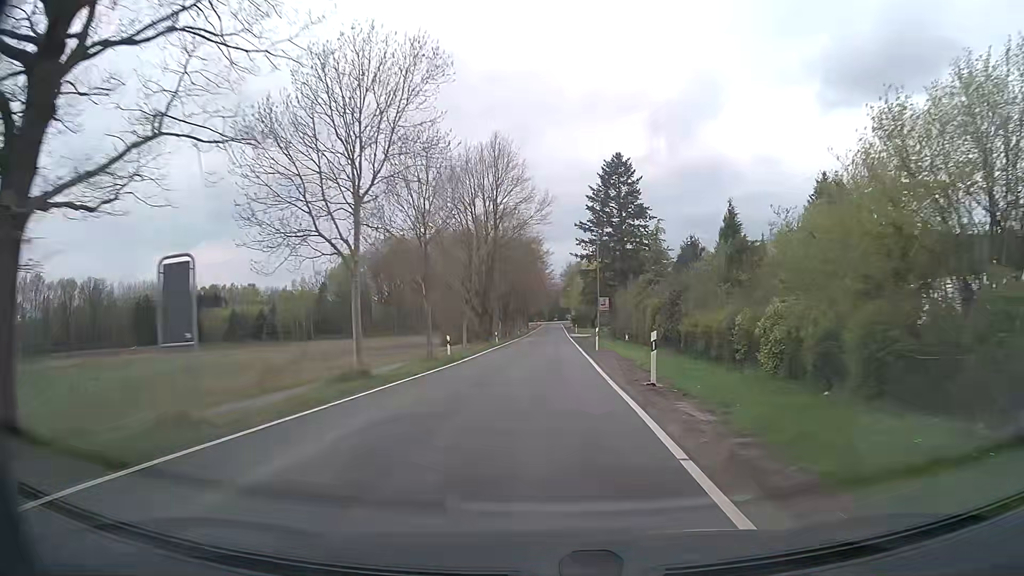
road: tertiary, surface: asphalt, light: Day
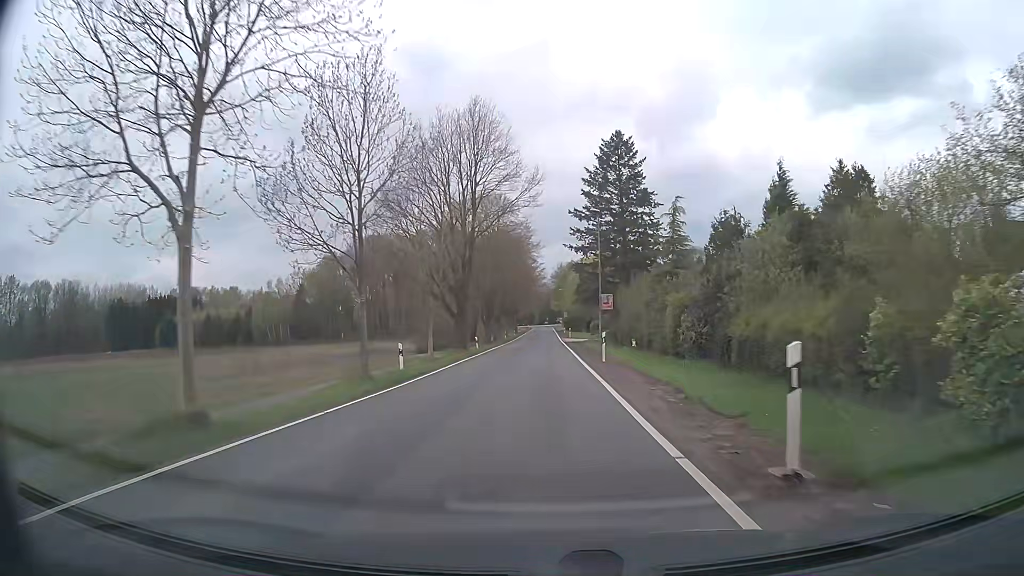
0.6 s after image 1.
(+0.1, +9.6) m; 0°
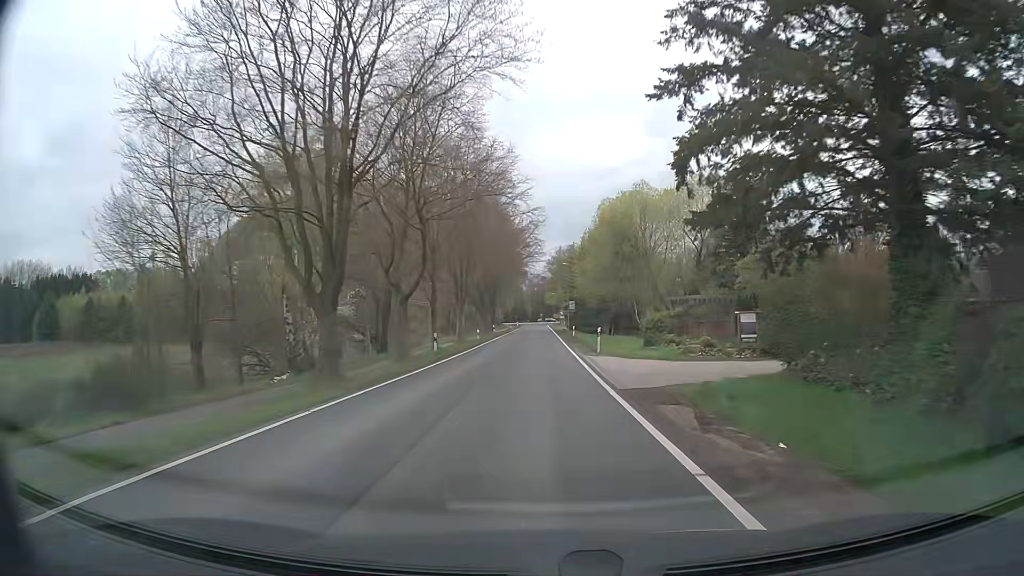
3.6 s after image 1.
(+0.5, +49.2) m; +1°
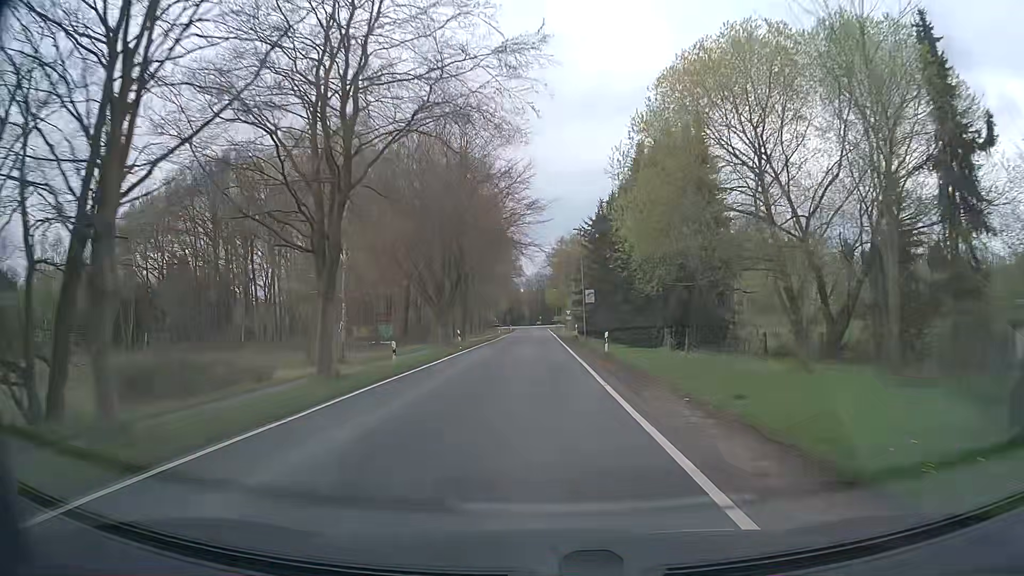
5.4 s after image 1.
(0.0, +30.1) m; +1°
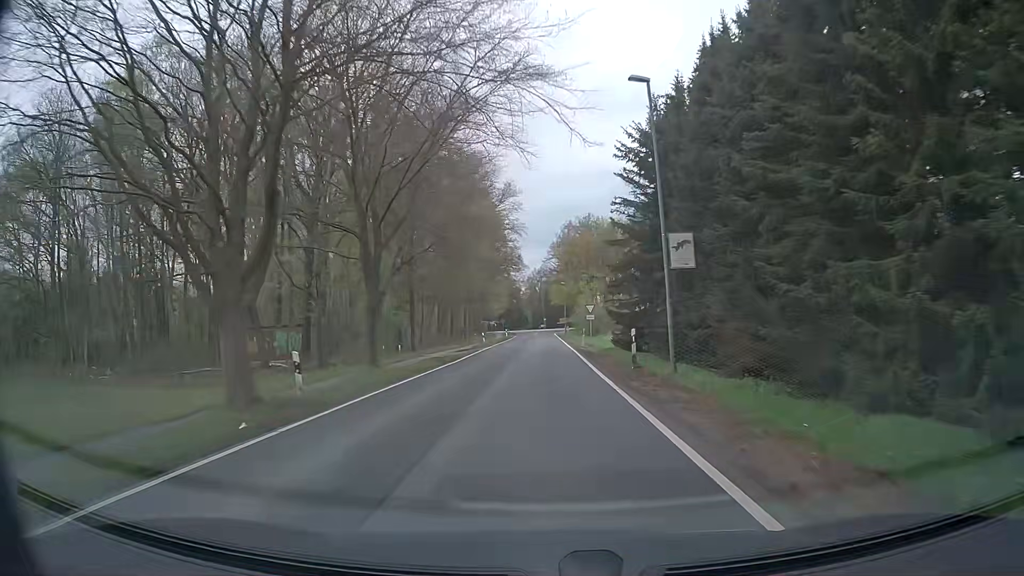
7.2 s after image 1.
(-0.4, +29.8) m; -1°
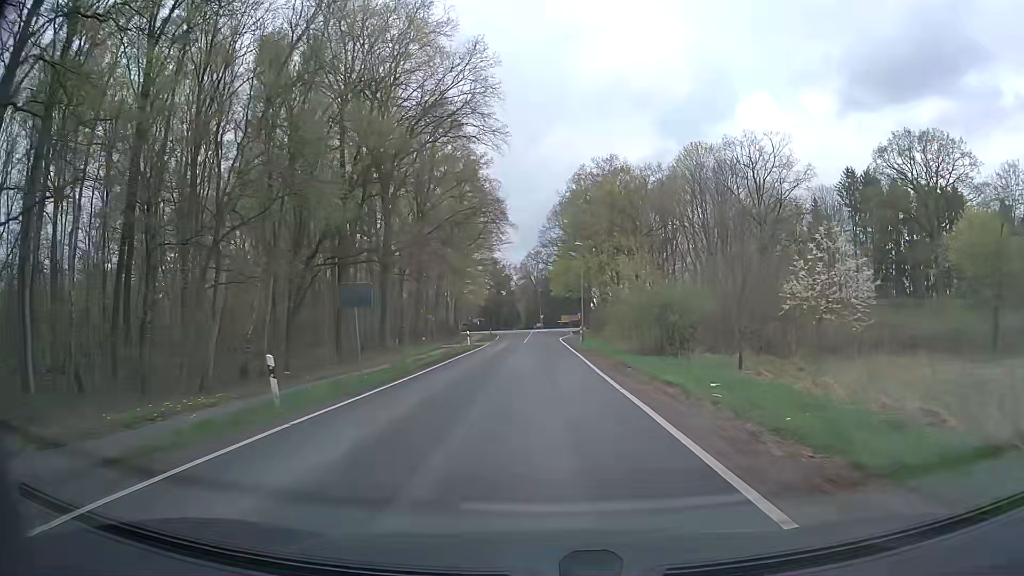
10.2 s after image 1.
(0.0, +47.7) m; 0°
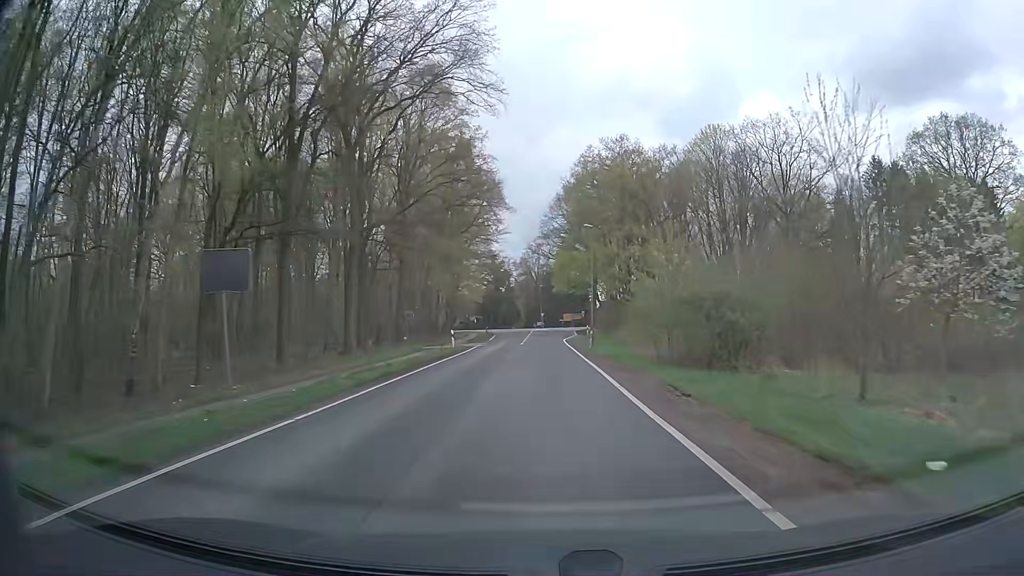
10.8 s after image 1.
(0.0, +9.3) m; 0°
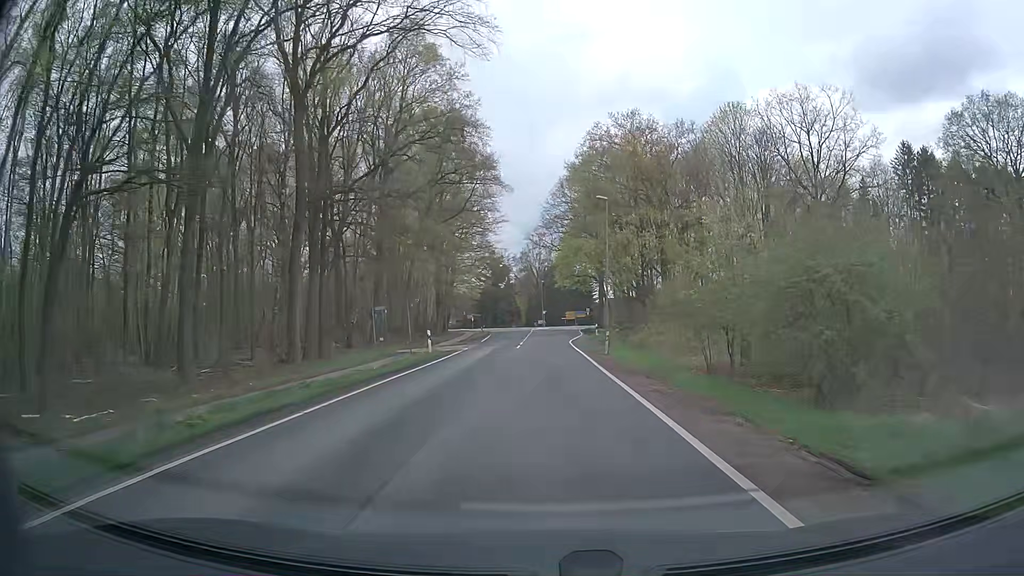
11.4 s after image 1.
(0.0, +9.1) m; 0°
(0, +10) (0, +20) (0, +30) (0, +40) (0, +50) (0, +60) (0, +70) (+1, +80) (+1, +90) (+1, +100) m
